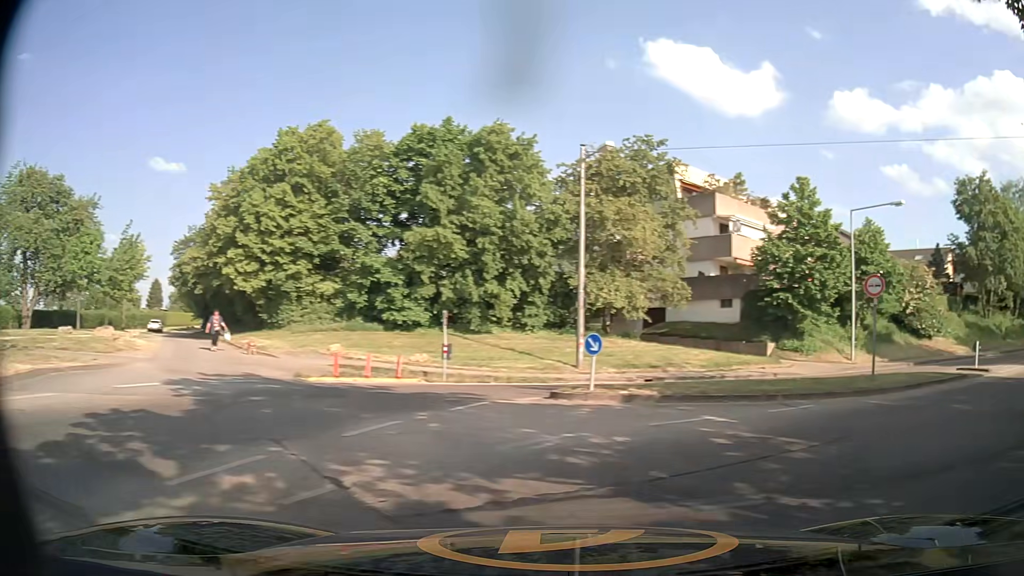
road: tertiary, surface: concrete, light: Day
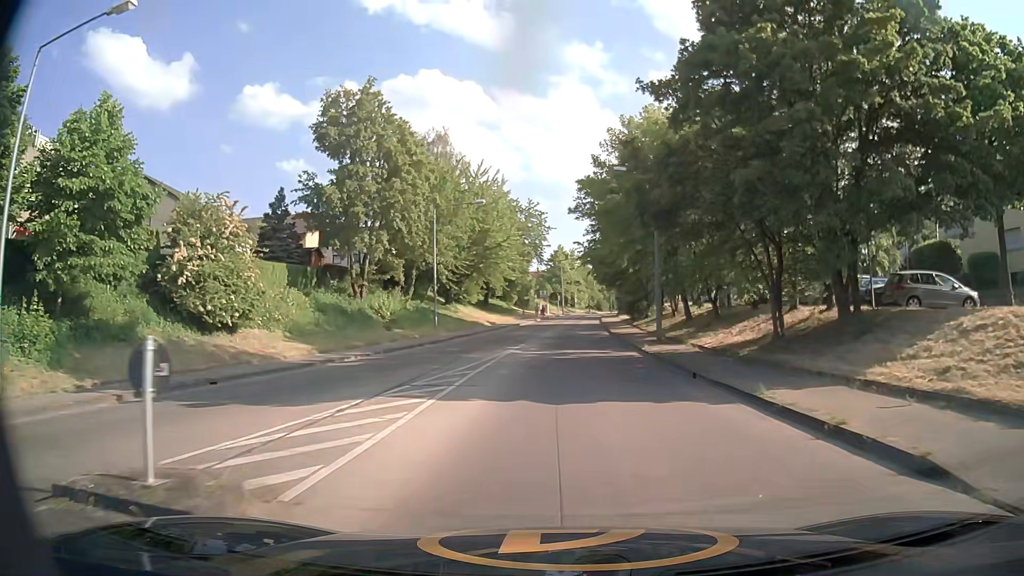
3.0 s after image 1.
(+14.2, +18.5) m; +52°
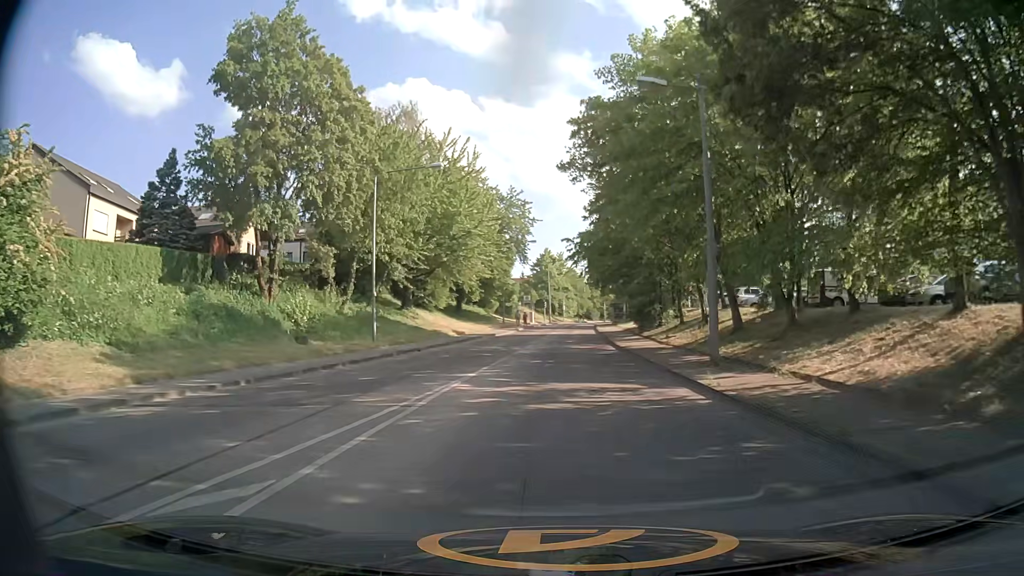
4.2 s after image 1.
(+0.2, +12.6) m; +1°
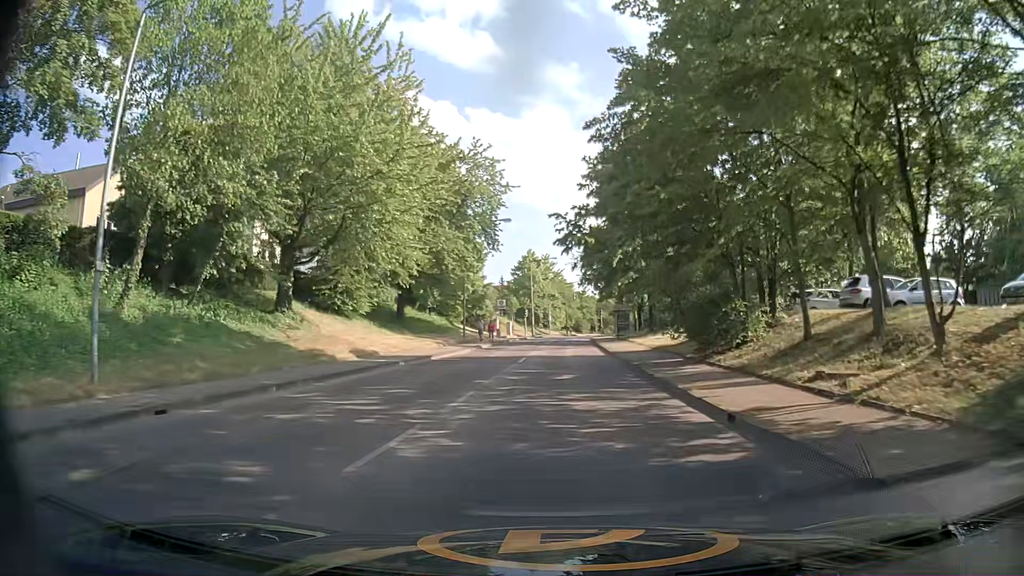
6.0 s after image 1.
(+0.2, +20.3) m; +1°
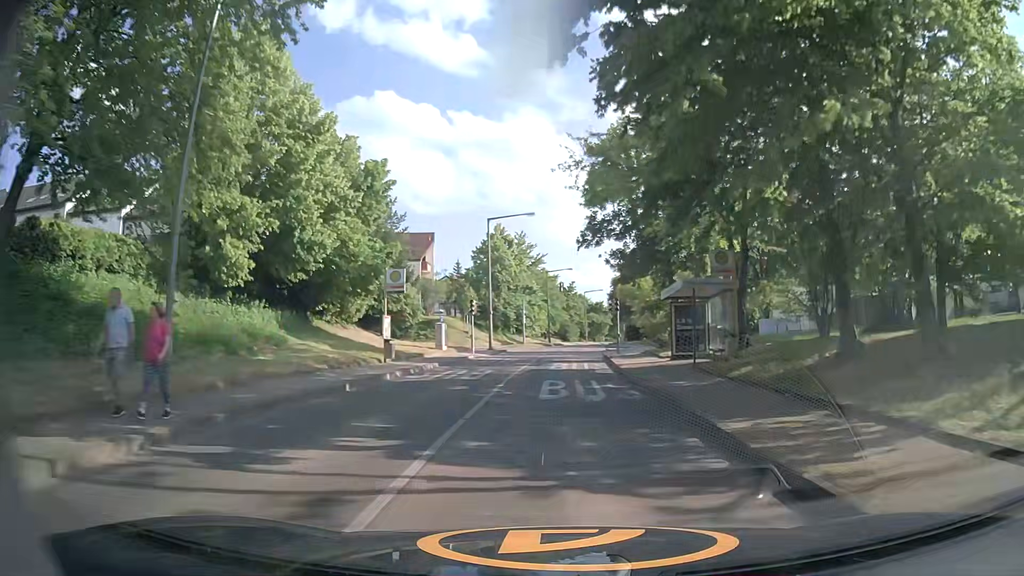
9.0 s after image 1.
(+0.6, +35.9) m; +2°
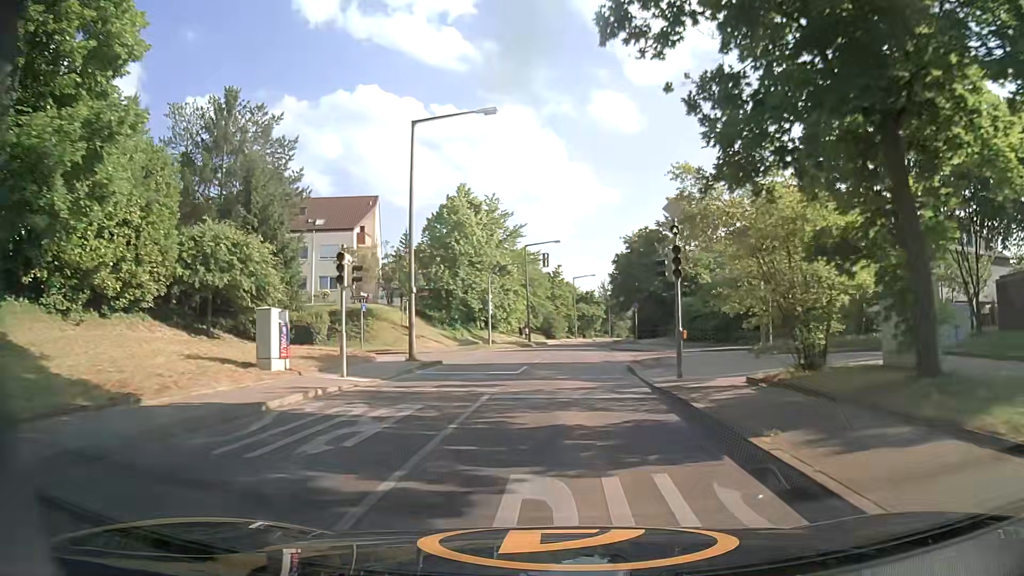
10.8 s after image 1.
(+0.2, +22.4) m; +1°
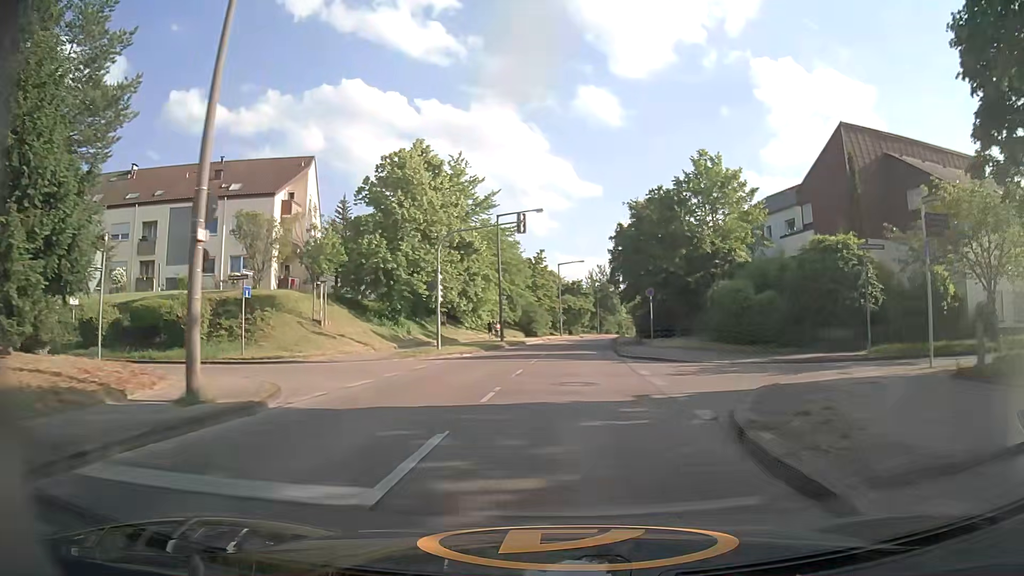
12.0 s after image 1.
(+0.1, +15.1) m; +1°
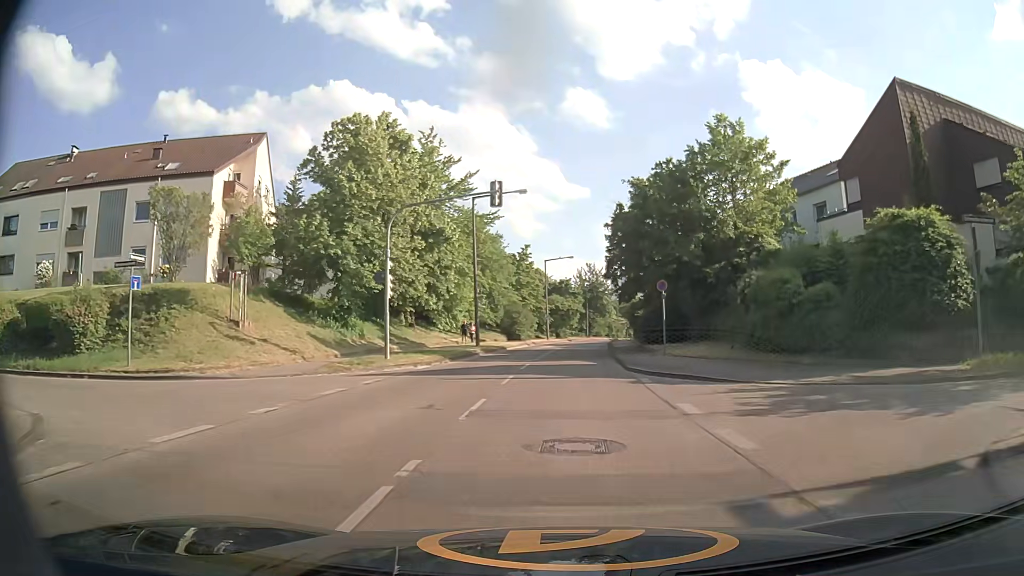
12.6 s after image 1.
(+0.1, +7.7) m; +1°
(0, +10) (0, +20) (+1, +30) (+1, +40) (+2, +50) (+3, +60) (+4, +70) (+5, +80) (+7, +90) (+8, +100) m
